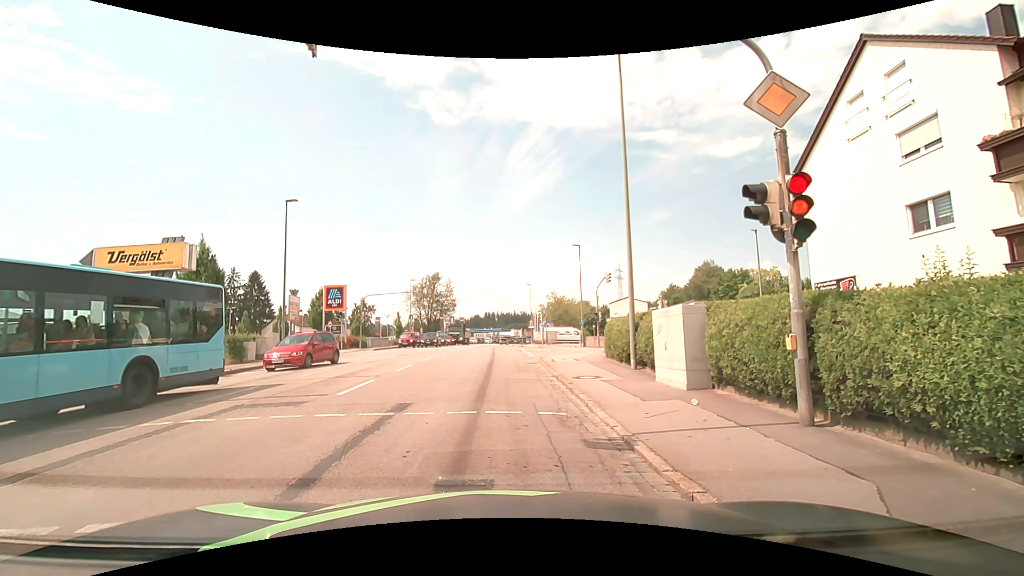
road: tertiary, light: Day
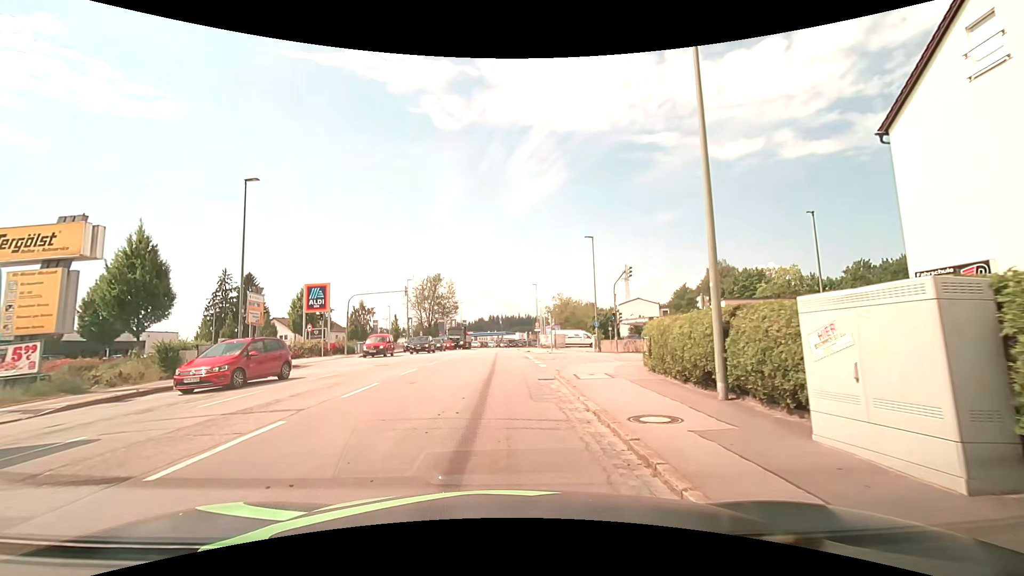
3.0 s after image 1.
(0.0, +6.2) m; +1°
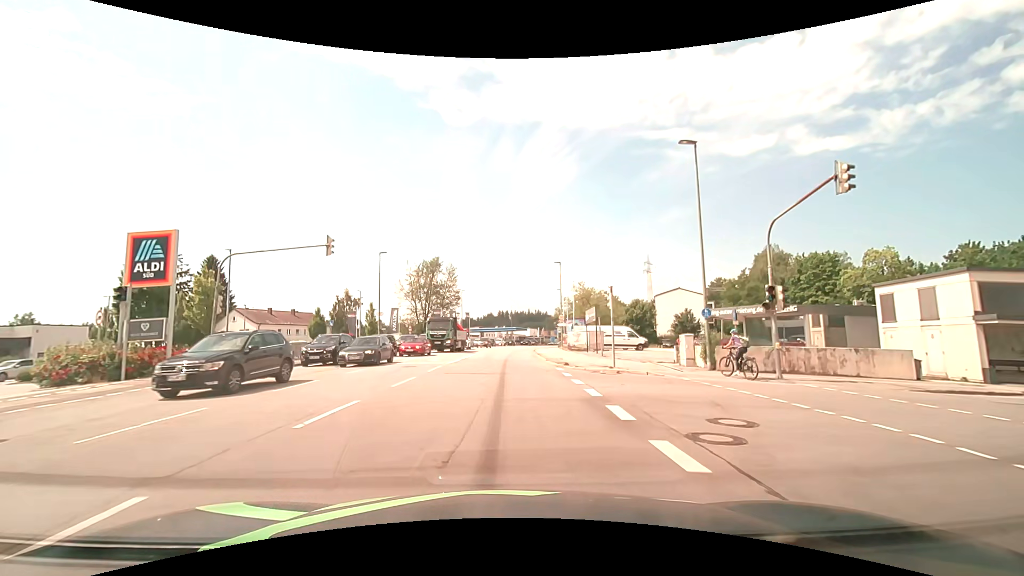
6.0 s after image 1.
(-1.2, +22.3) m; -3°
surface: asphalt
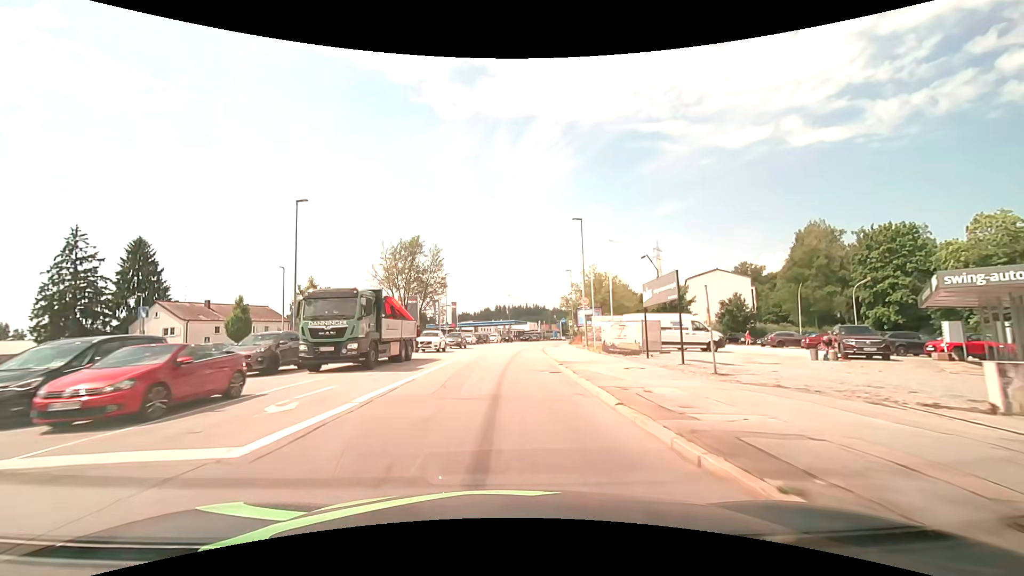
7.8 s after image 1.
(+0.2, +19.8) m; +1°
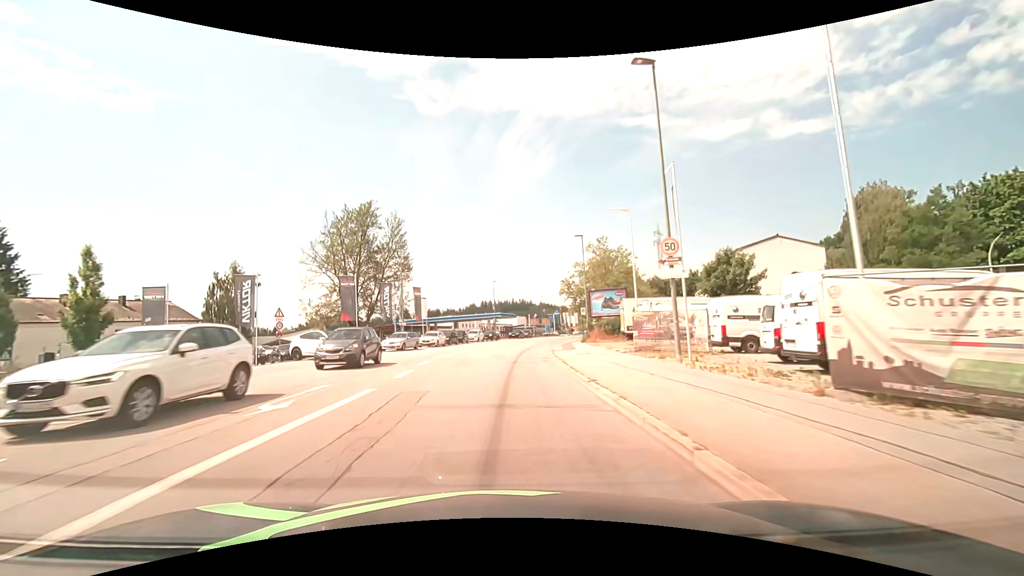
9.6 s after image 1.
(+0.1, +22.4) m; +2°
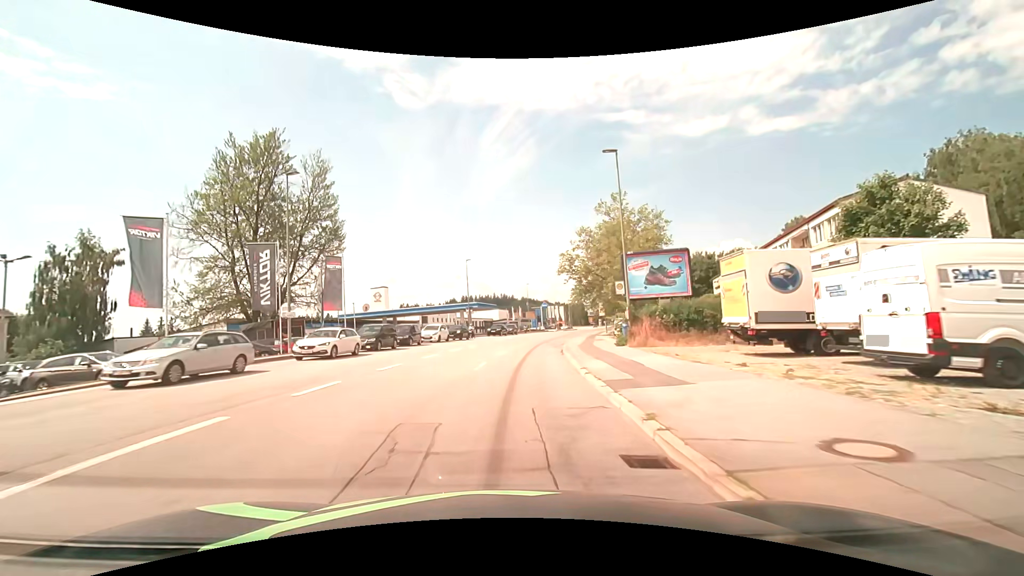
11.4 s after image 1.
(+0.2, +22.1) m; +2°
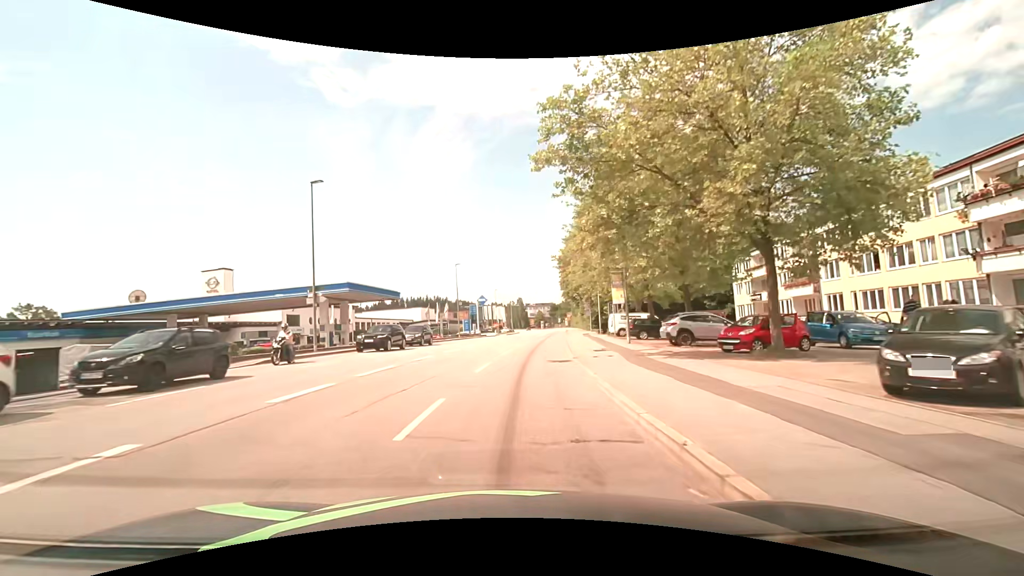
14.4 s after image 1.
(+1.8, +36.5) m; +7°
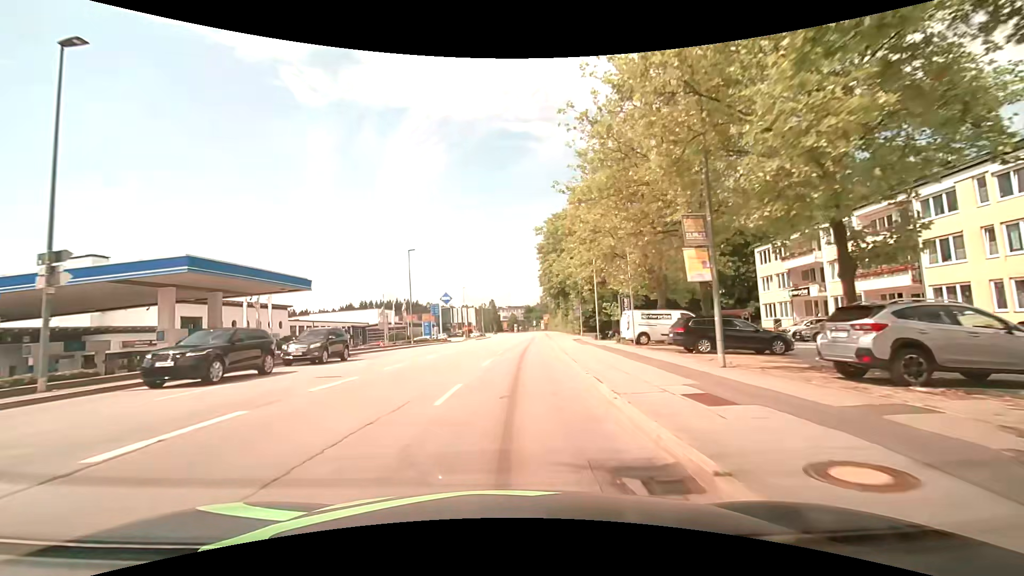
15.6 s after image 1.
(+0.4, +15.0) m; +2°
